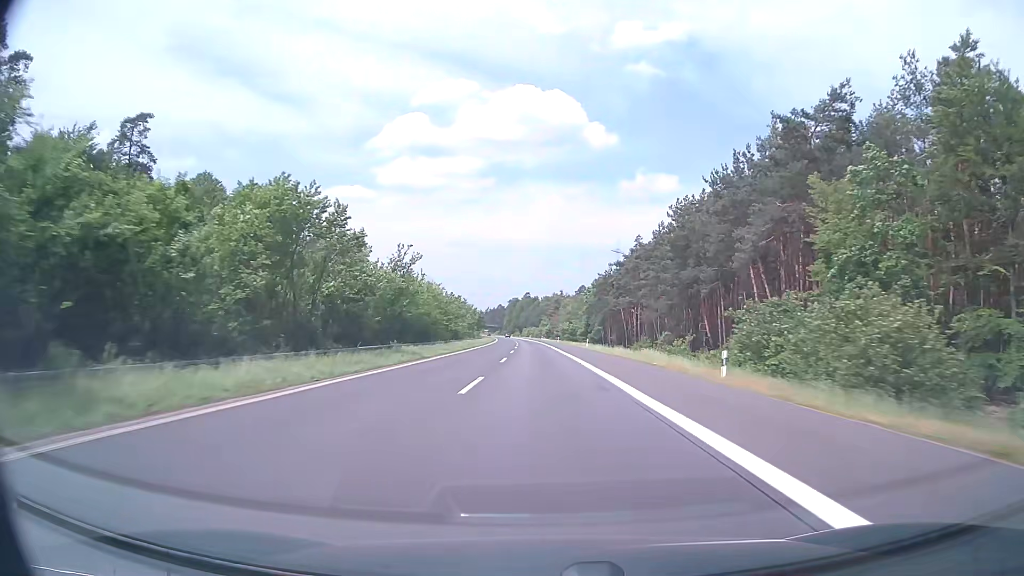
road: motorway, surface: asphalt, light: Day
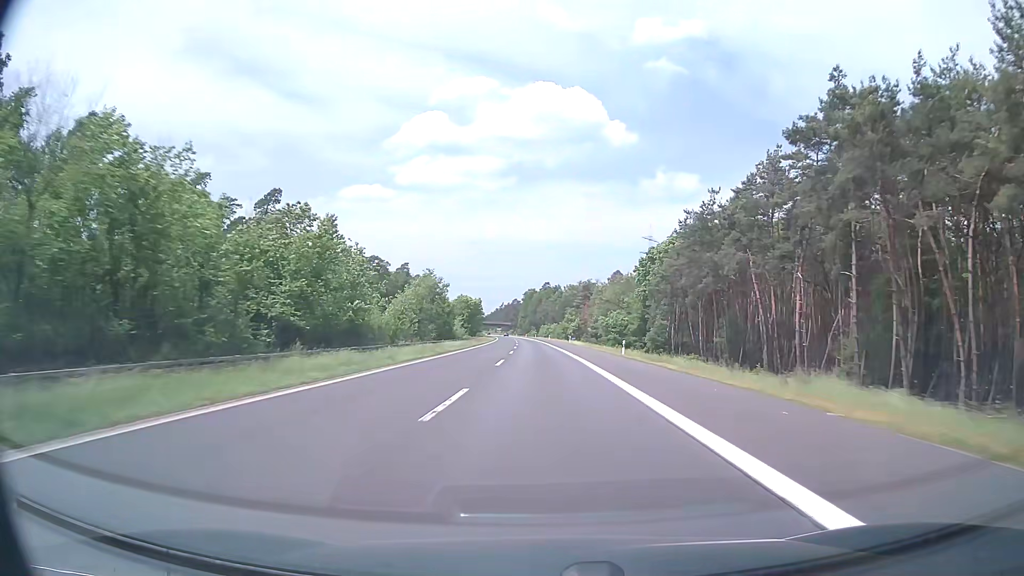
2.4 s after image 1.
(-1.1, +76.3) m; -2°
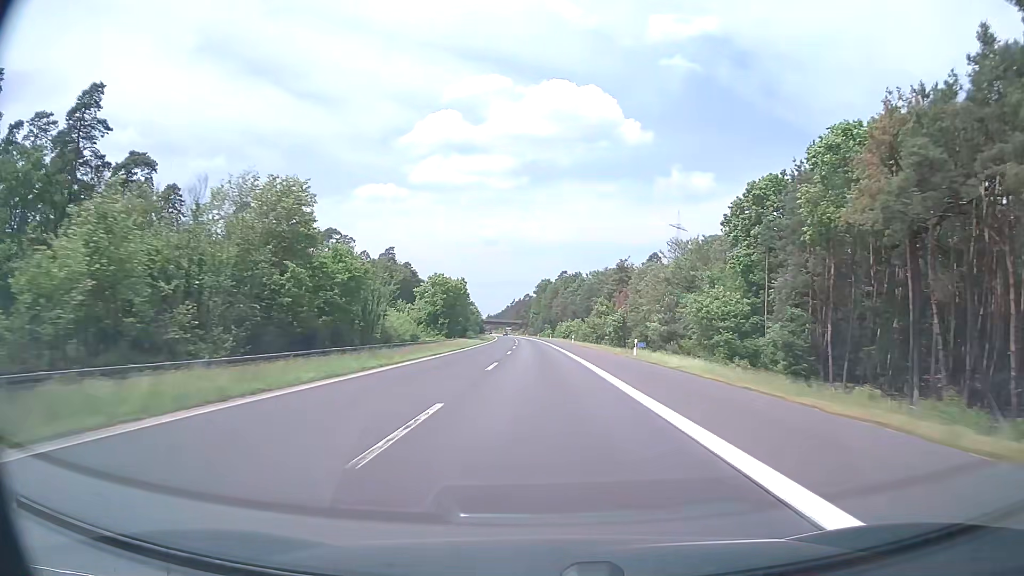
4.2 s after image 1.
(-0.6, +57.2) m; -1°
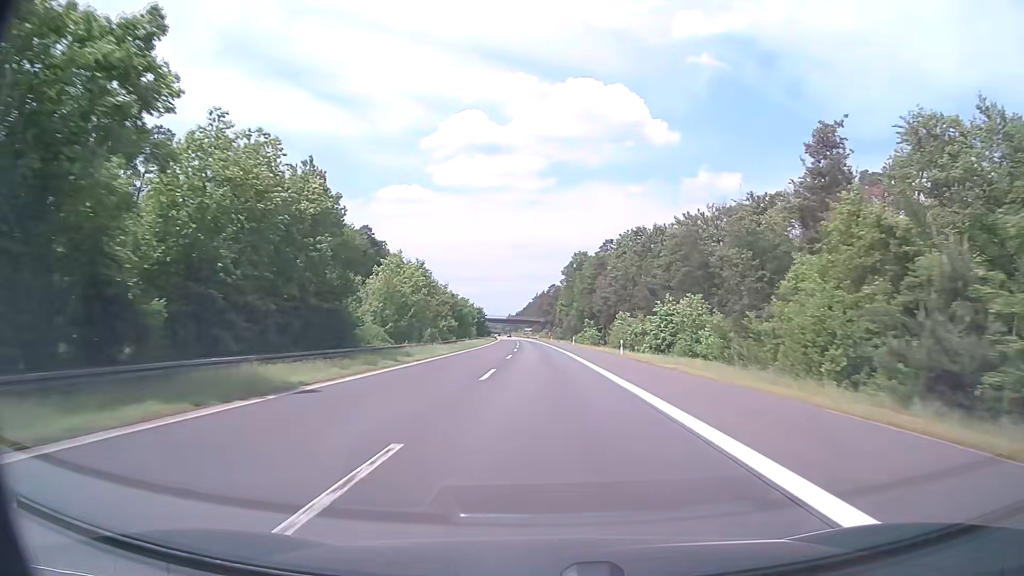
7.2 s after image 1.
(-1.9, +95.2) m; -2°
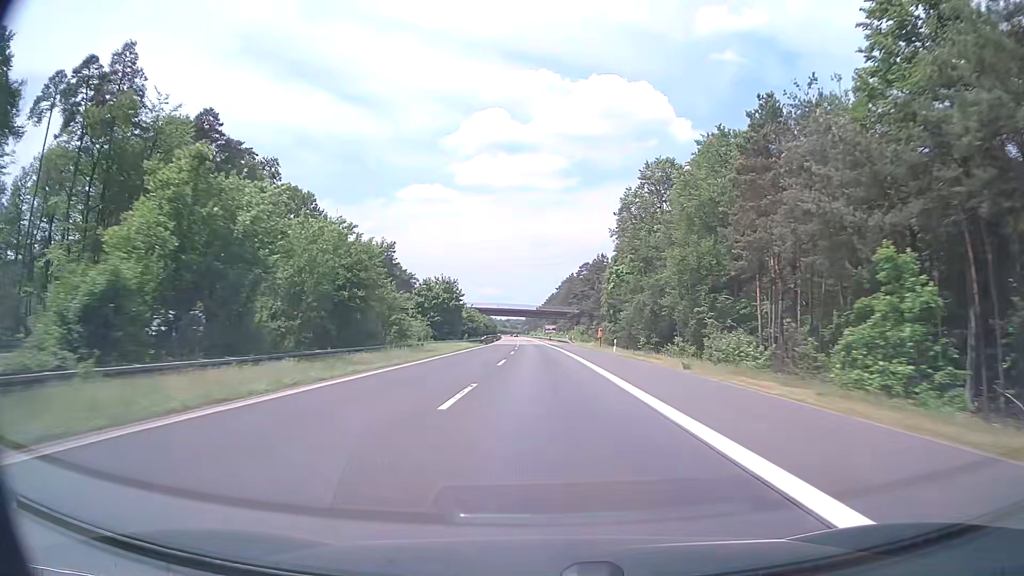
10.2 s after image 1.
(-1.7, +95.2) m; -2°
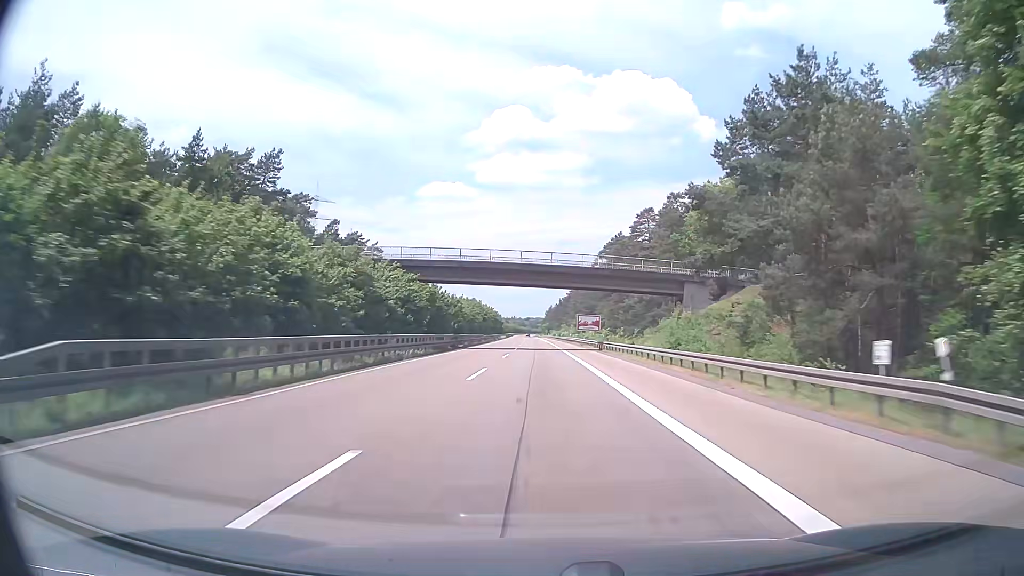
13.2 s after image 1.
(-1.5, +95.3) m; -2°
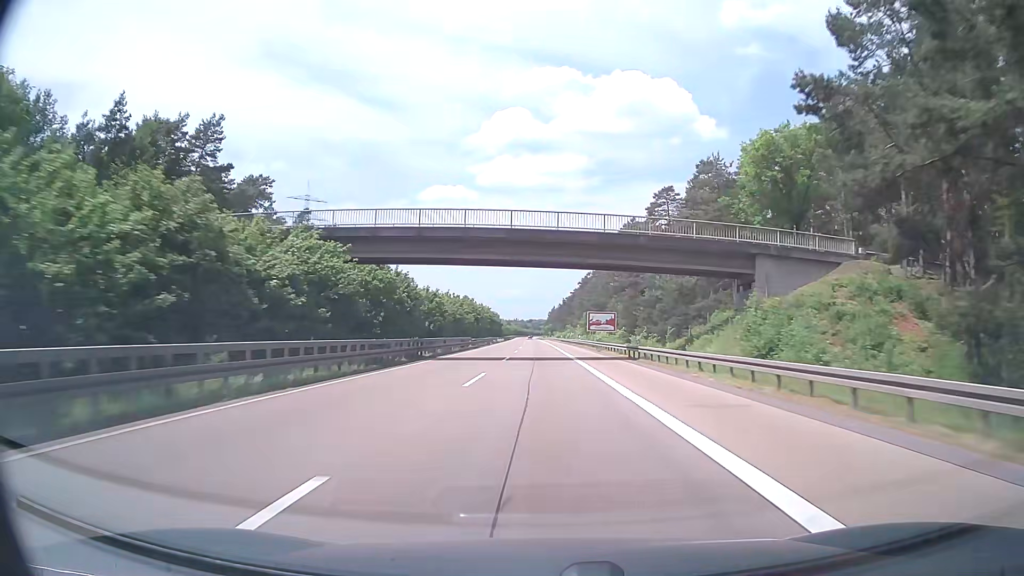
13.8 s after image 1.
(0.0, +19.1) m; 0°
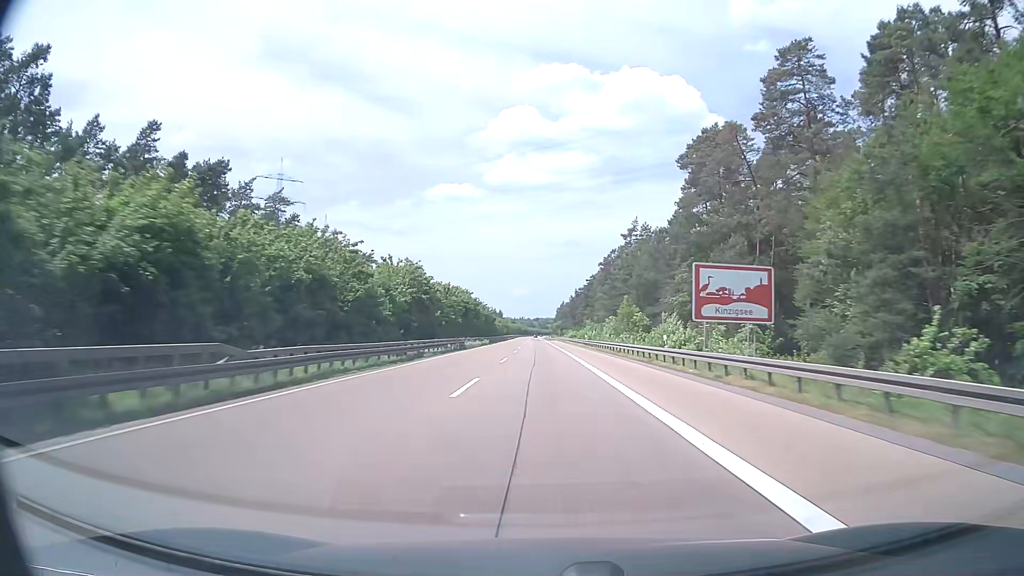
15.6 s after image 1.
(-0.4, +57.1) m; -1°
(0, +10) (0, +20) (0, +30) (0, +40) (0, +50) (0, +60) (0, +70) (0, +80) (0, +90) (-1, +100) m
